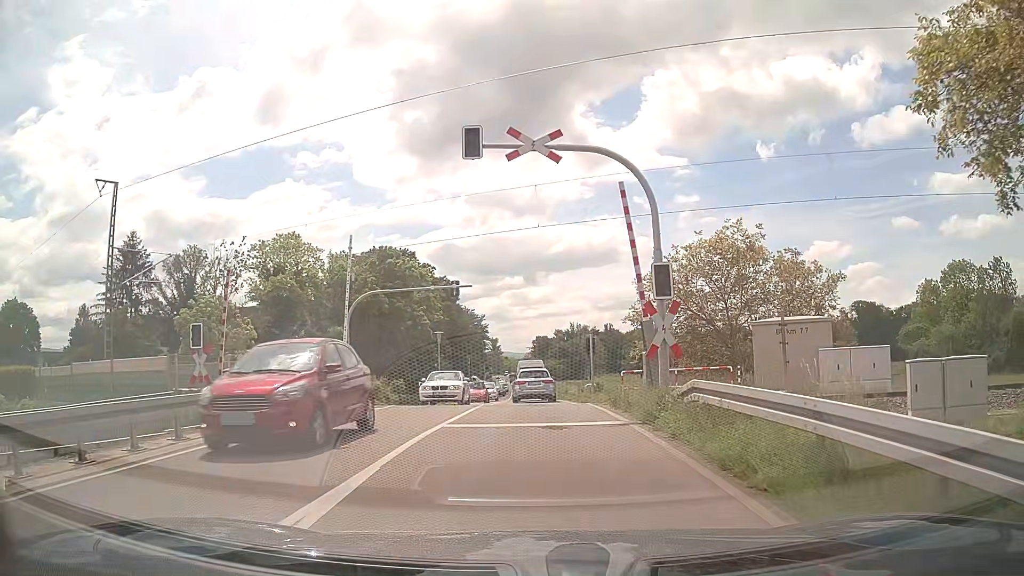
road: secondary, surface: asphalt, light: Day
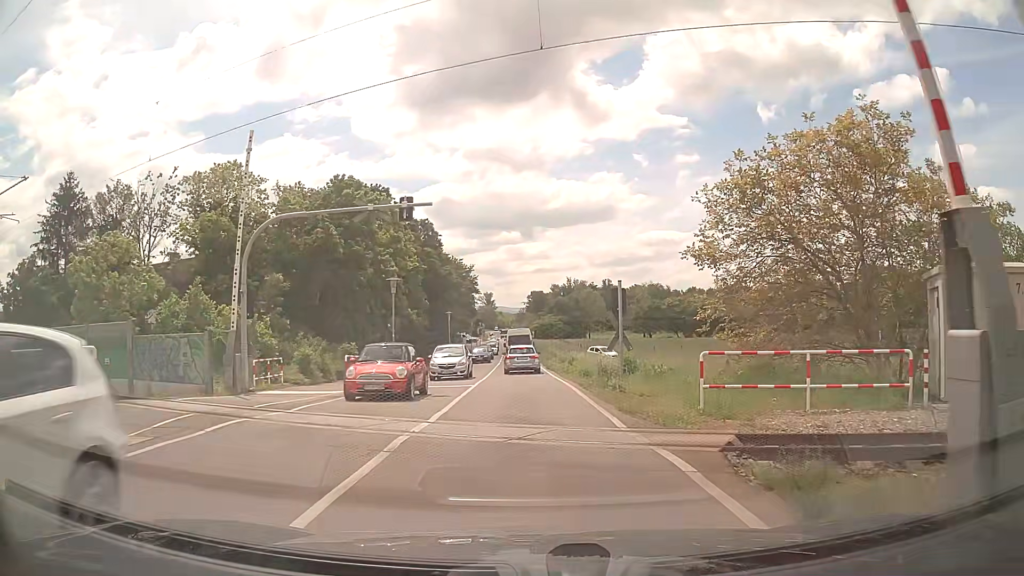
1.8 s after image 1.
(0.0, +12.0) m; 0°
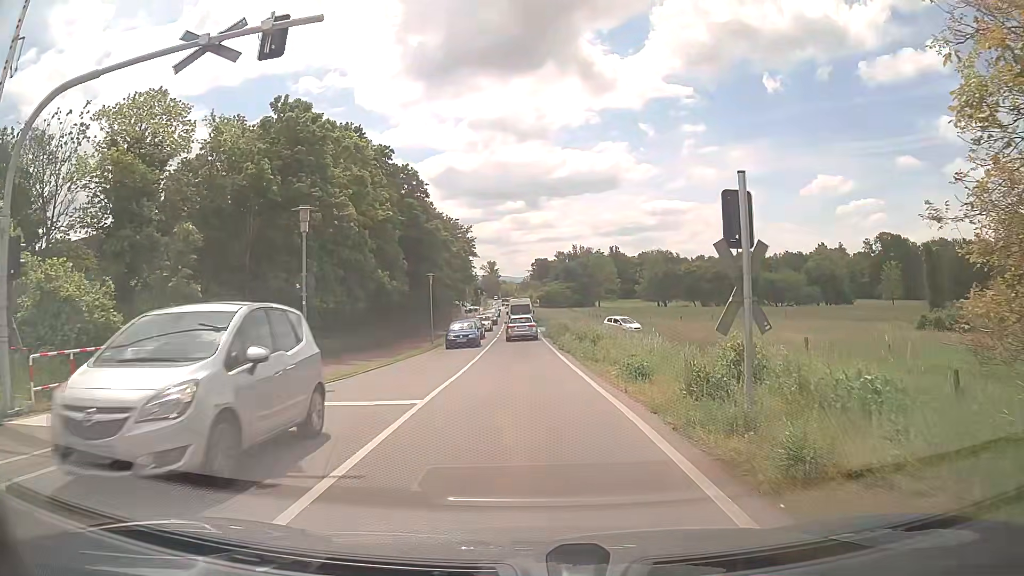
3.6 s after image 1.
(0.0, +11.8) m; +1°
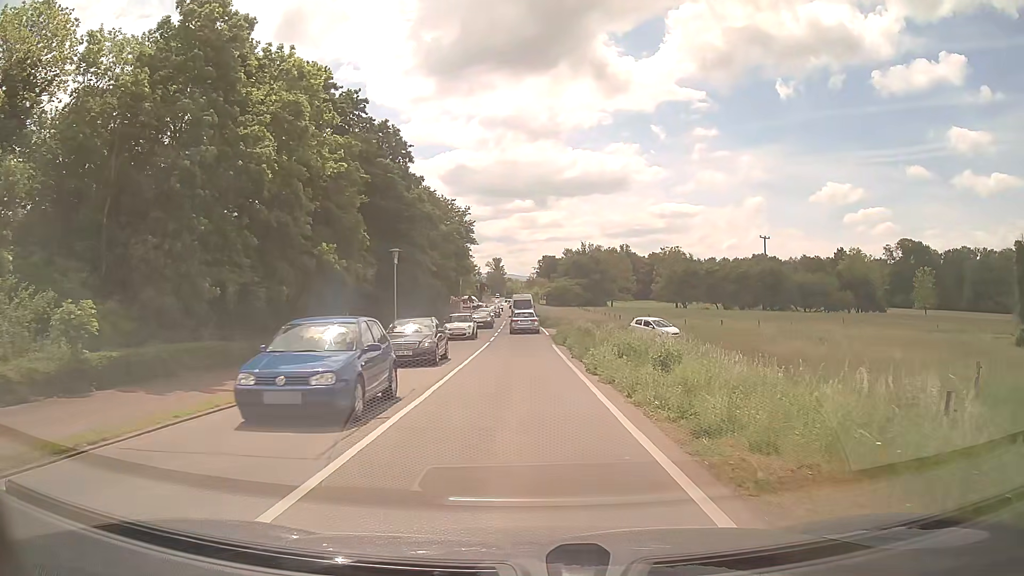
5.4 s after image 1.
(-0.2, +12.8) m; -1°
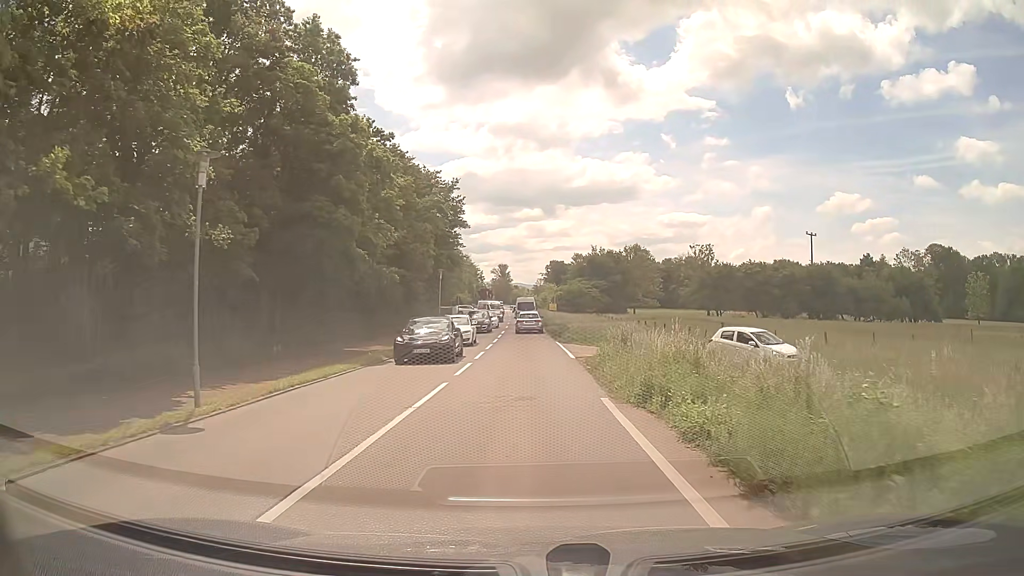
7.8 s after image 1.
(-0.2, +18.7) m; -1°
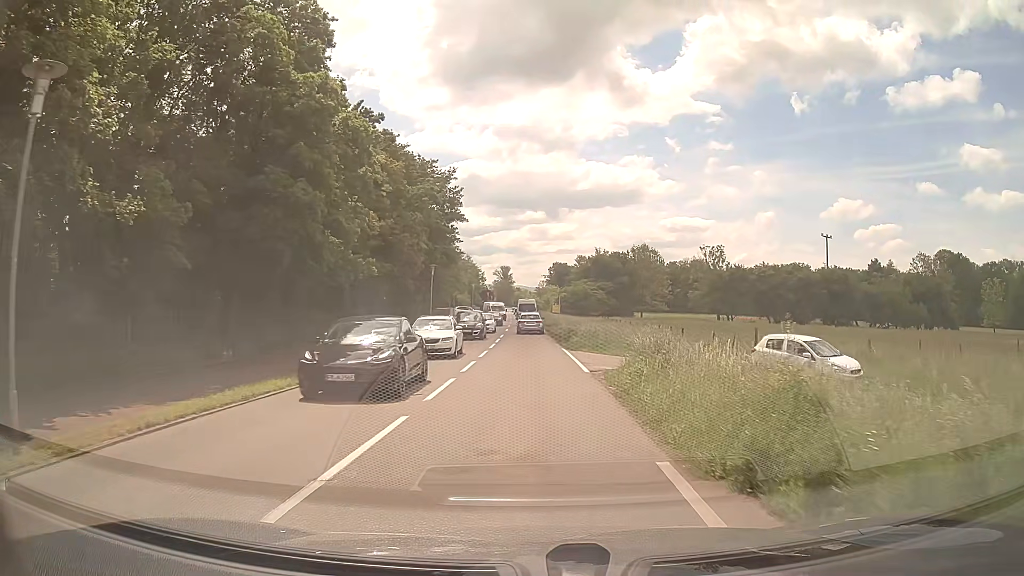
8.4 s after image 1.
(0.0, +4.9) m; 0°
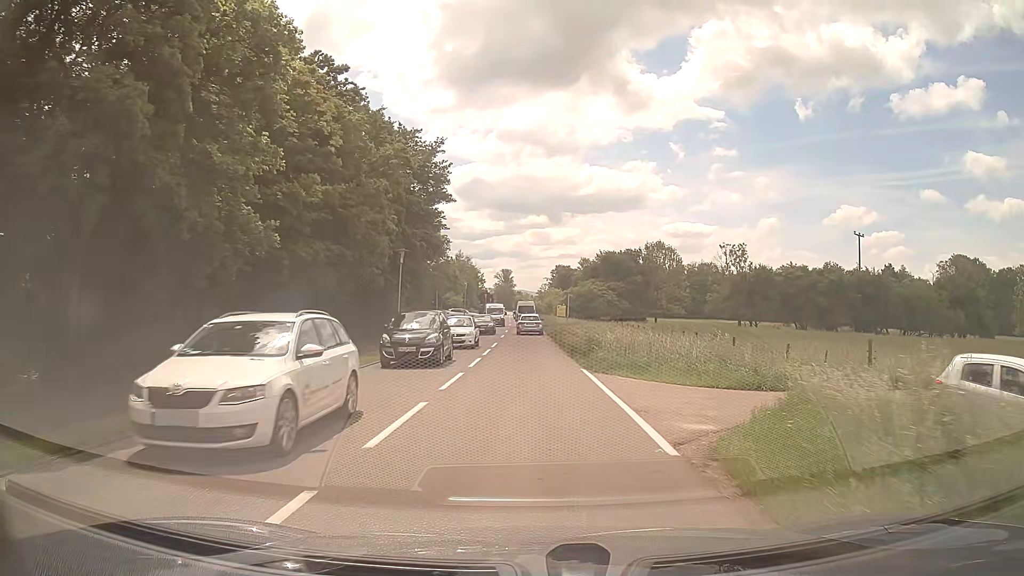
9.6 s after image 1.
(-0.1, +10.3) m; 0°
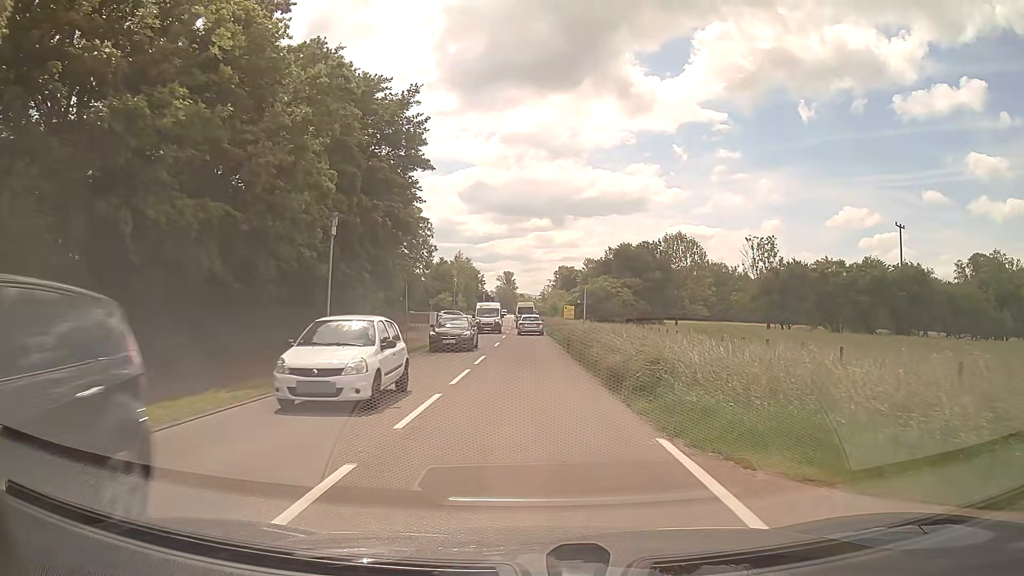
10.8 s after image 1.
(-0.1, +11.0) m; -1°
(0, +10) (0, +20) (0, +30) (0, +40) (0, +50) (0, +60) (-1, +70) (-1, +80) (-1, +90) (-1, +100) m
